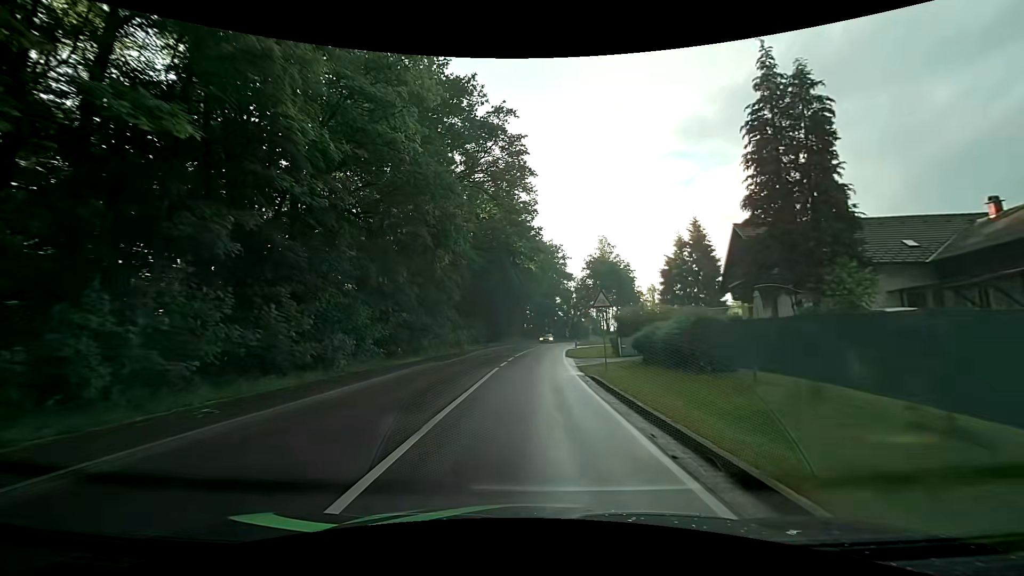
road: tertiary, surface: asphalt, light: Day
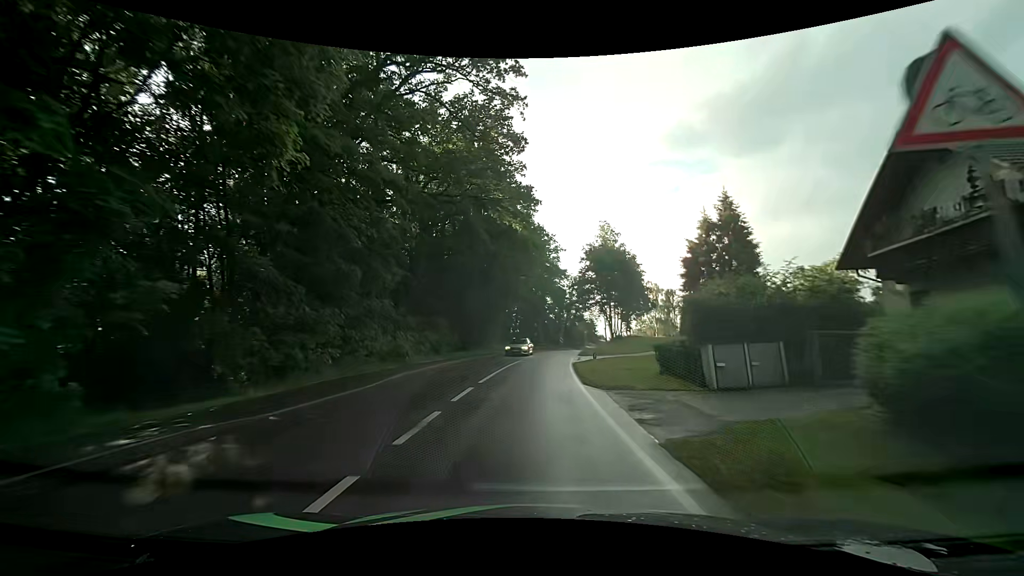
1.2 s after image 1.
(+0.3, +16.2) m; +2°
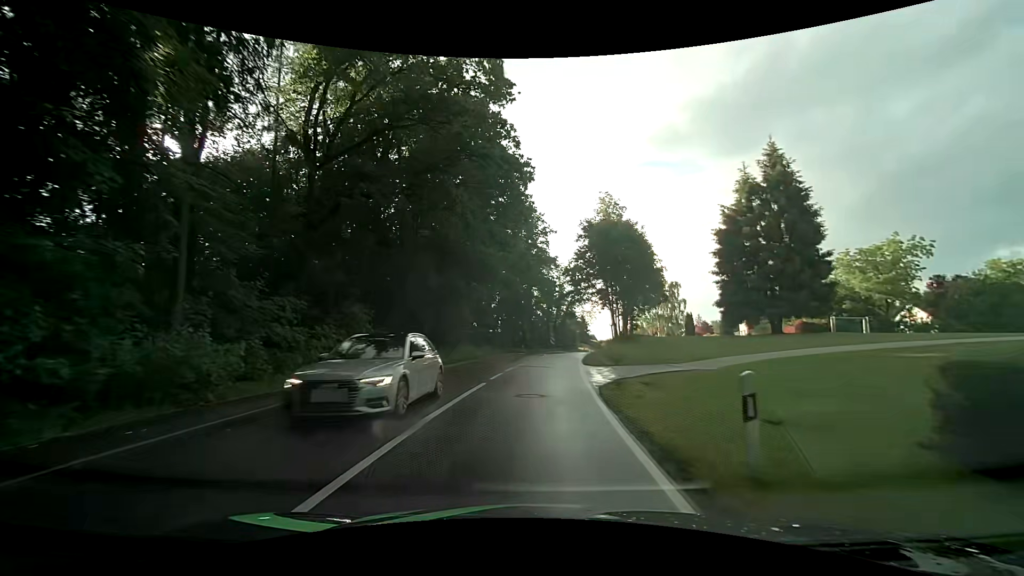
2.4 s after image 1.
(+0.2, +15.2) m; +2°
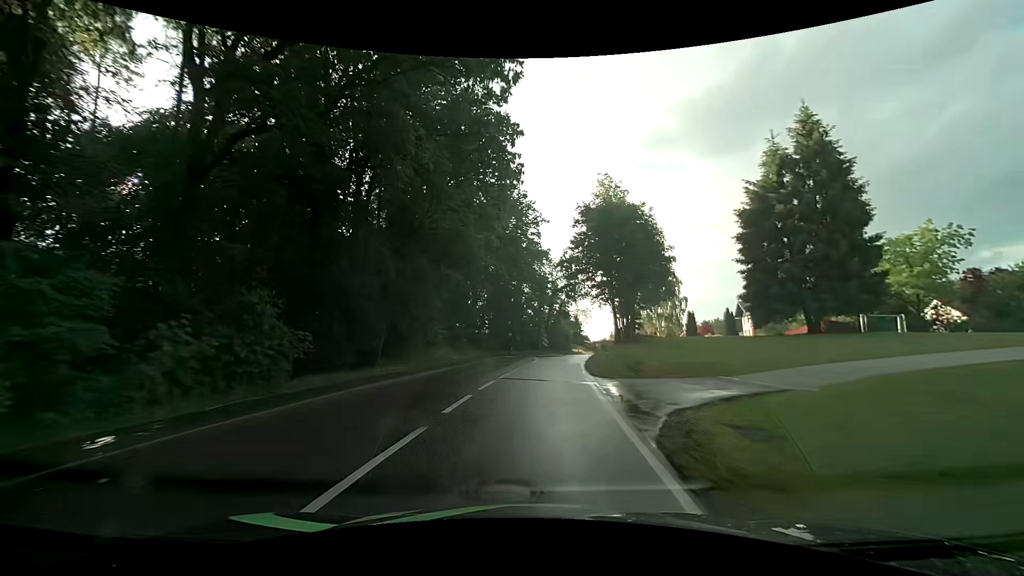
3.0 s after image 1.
(0.0, +7.2) m; 0°
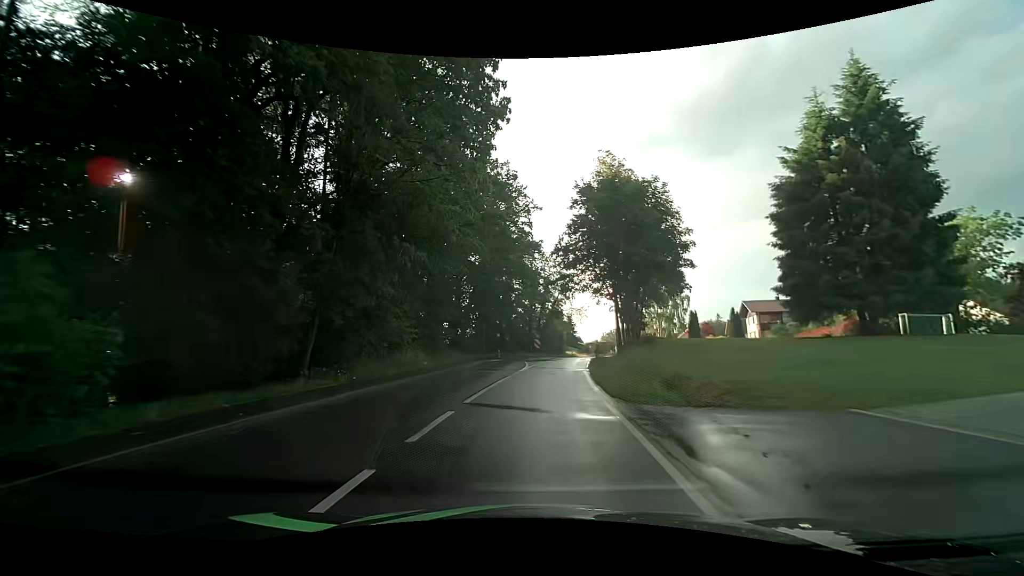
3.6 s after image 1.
(+0.1, +6.9) m; +2°
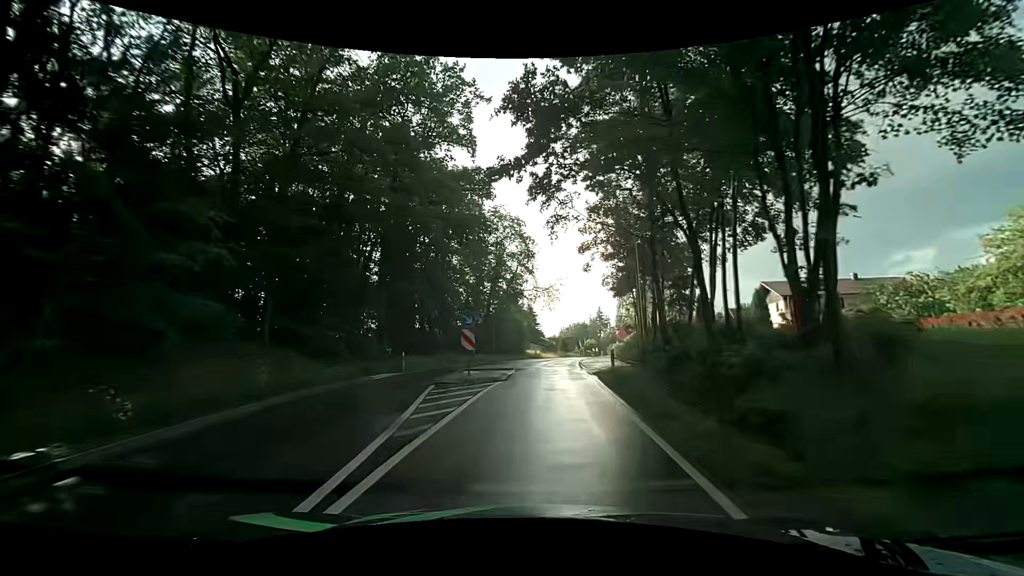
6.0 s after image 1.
(+1.0, +25.7) m; +4°
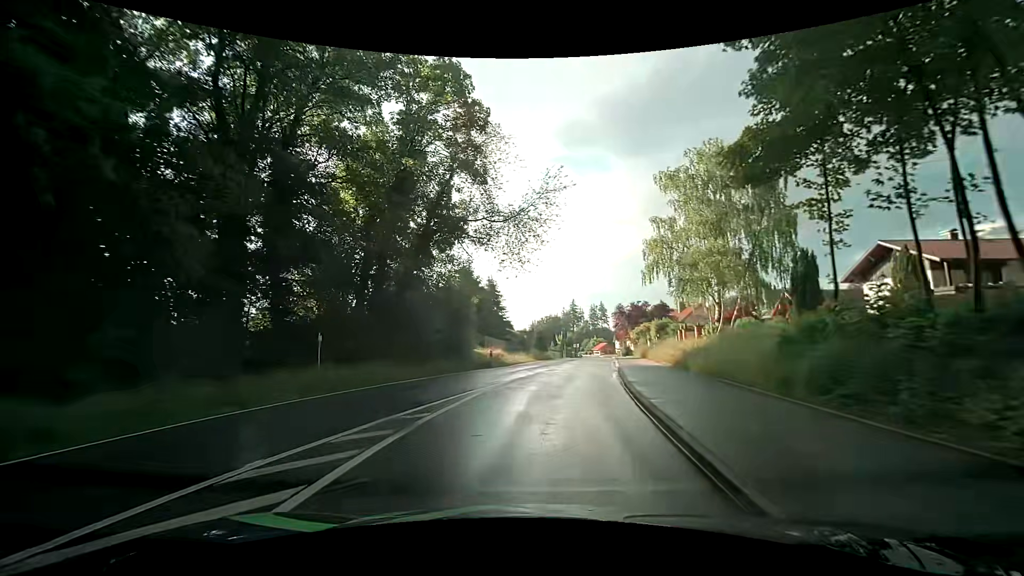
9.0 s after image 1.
(+1.4, +29.2) m; +5°
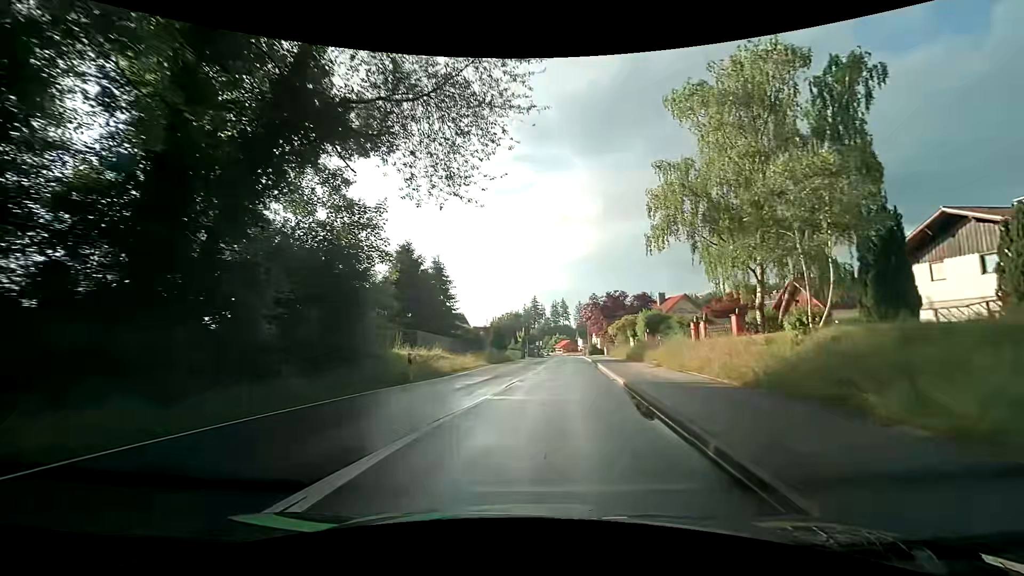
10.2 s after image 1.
(+0.1, +11.9) m; +4°
(0, +10) (+1, +20) (+2, +30) (+2, +40) (+3, +50) (+4, +60) (+4, +70) (+5, +80) (+5, +90) (+6, +100) m
